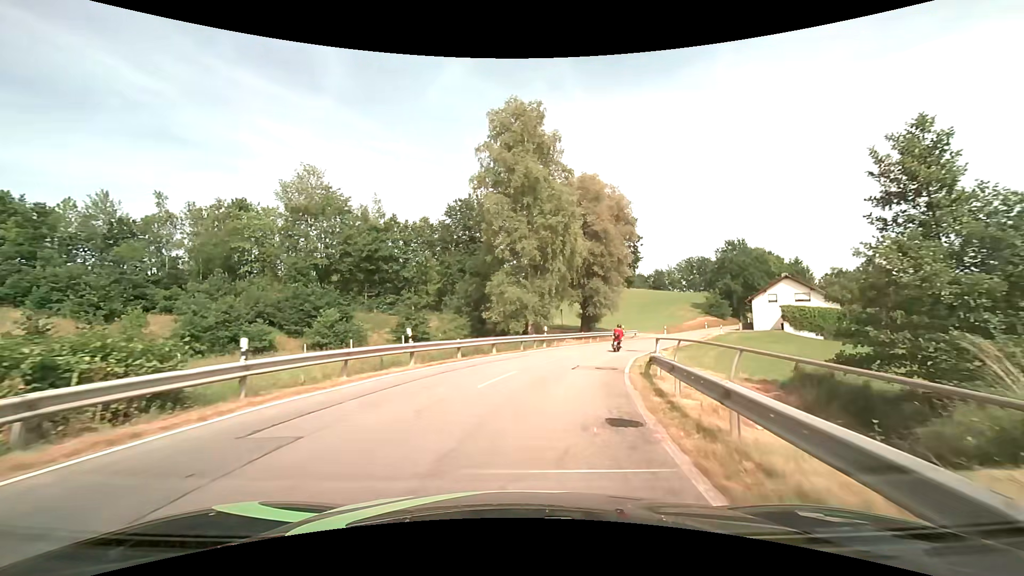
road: tertiary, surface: asphalt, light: Day
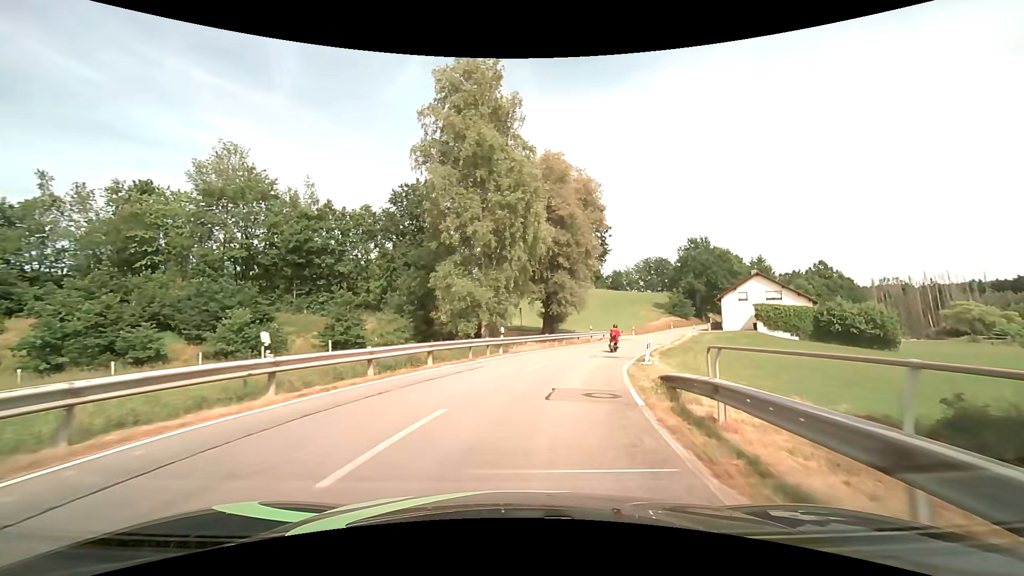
(+0.3, +7.2) m; +5°
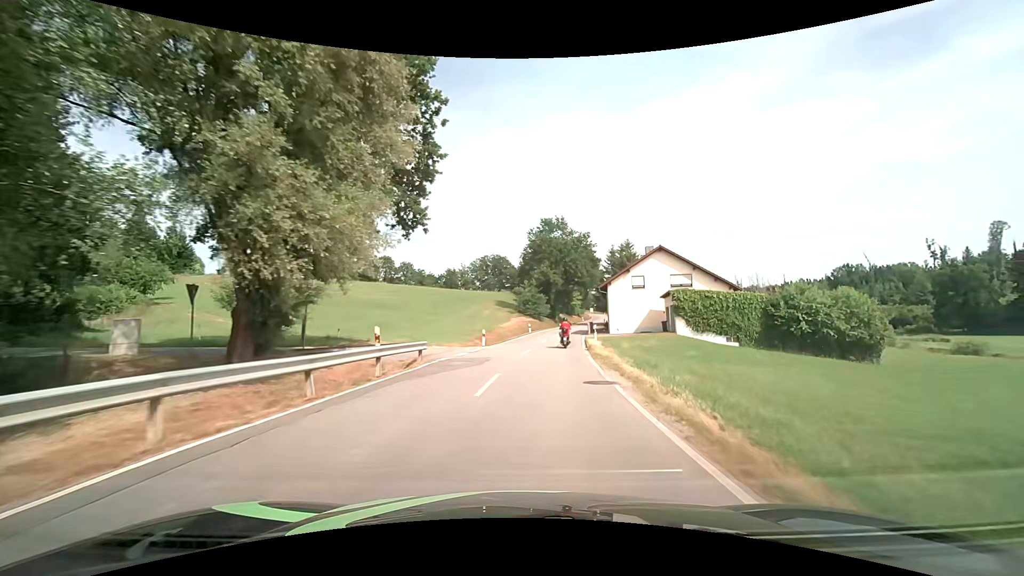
(+5.2, +29.9) m; +19°
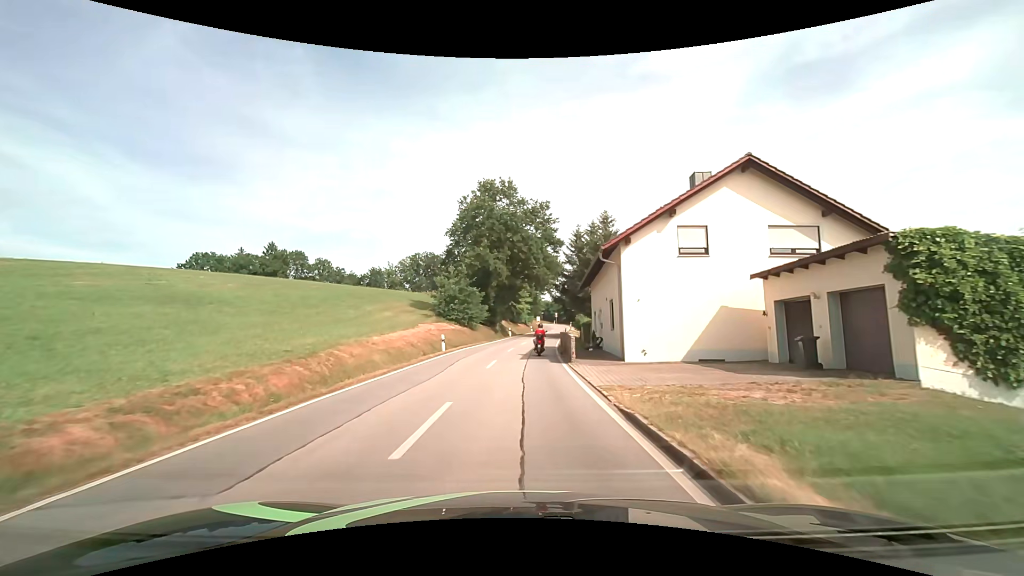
(+2.1, +28.1) m; +7°
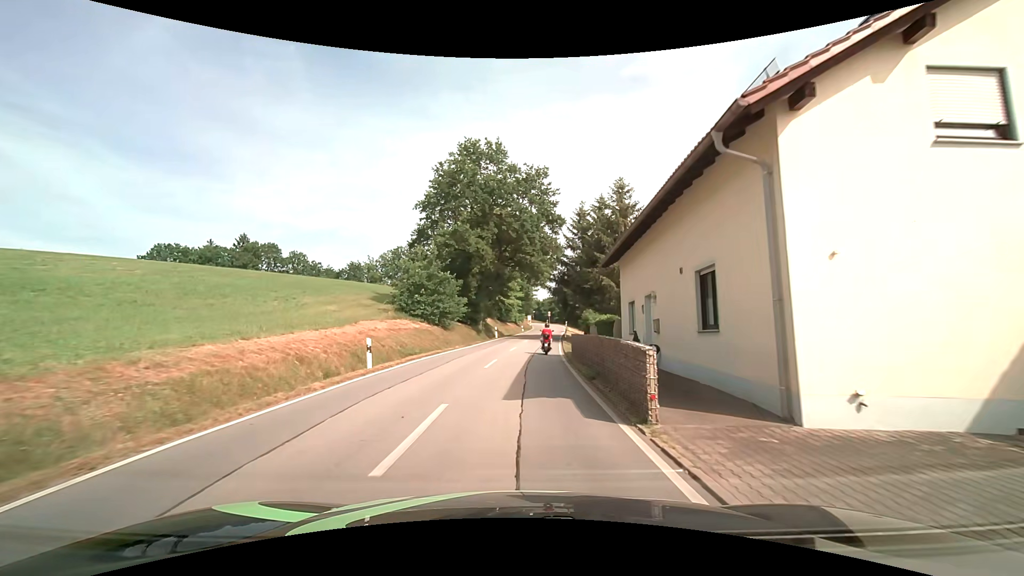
(+0.2, +12.6) m; +1°
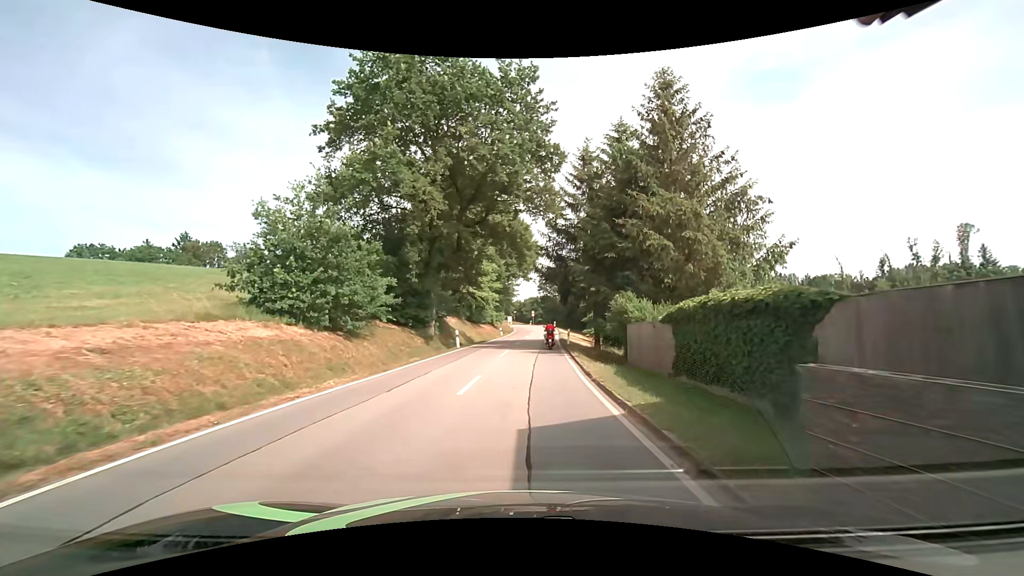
(+0.4, +18.7) m; +2°
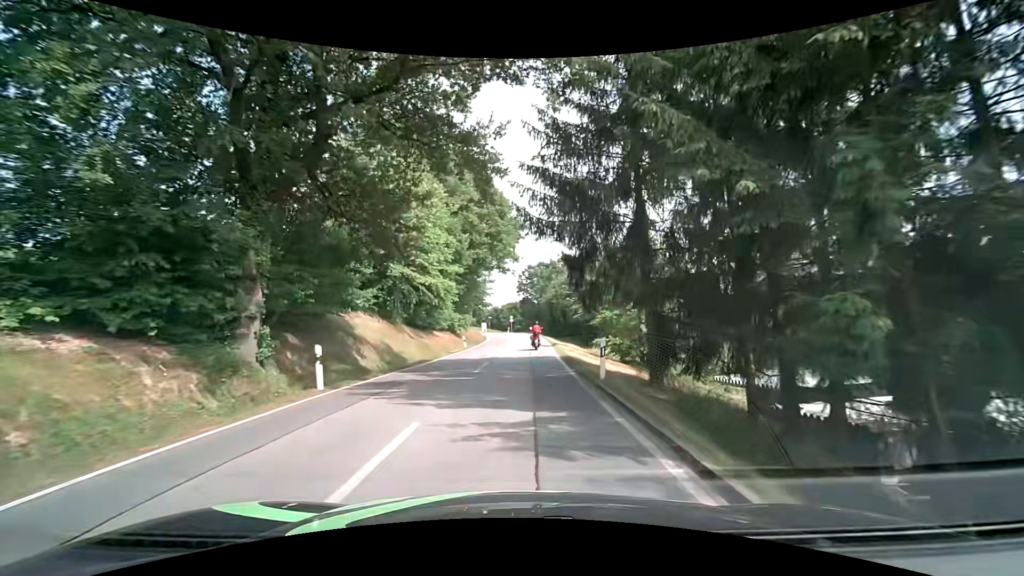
(+0.5, +19.0) m; +2°
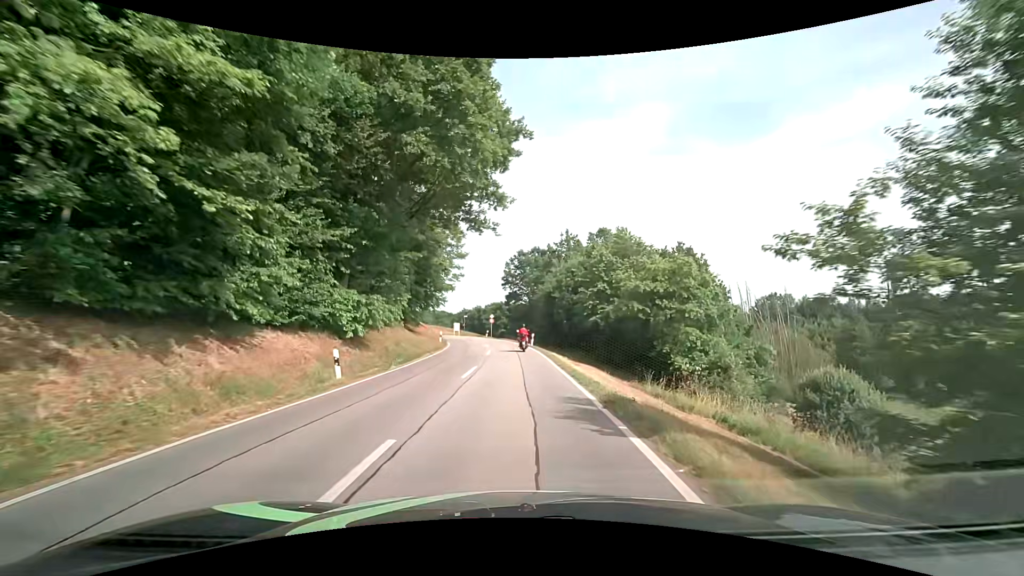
(+0.4, +25.7) m; +2°
(0, +10) (0, +20) (0, +30) (-1, +40) (-2, +50) (-4, +60) (-7, +69) (-11, +78) (-17, +87) (-23, +94) m
